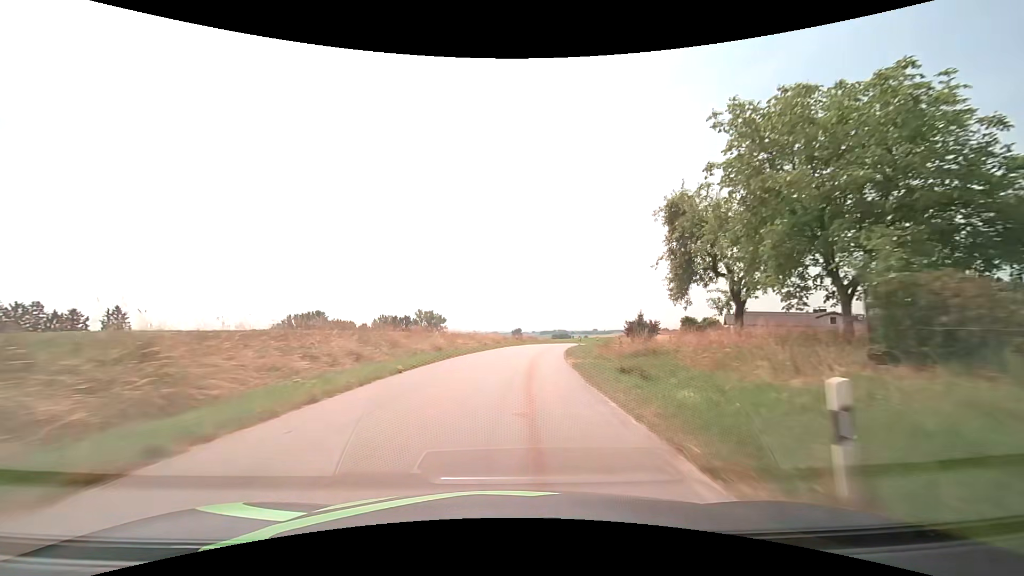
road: tertiary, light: Day
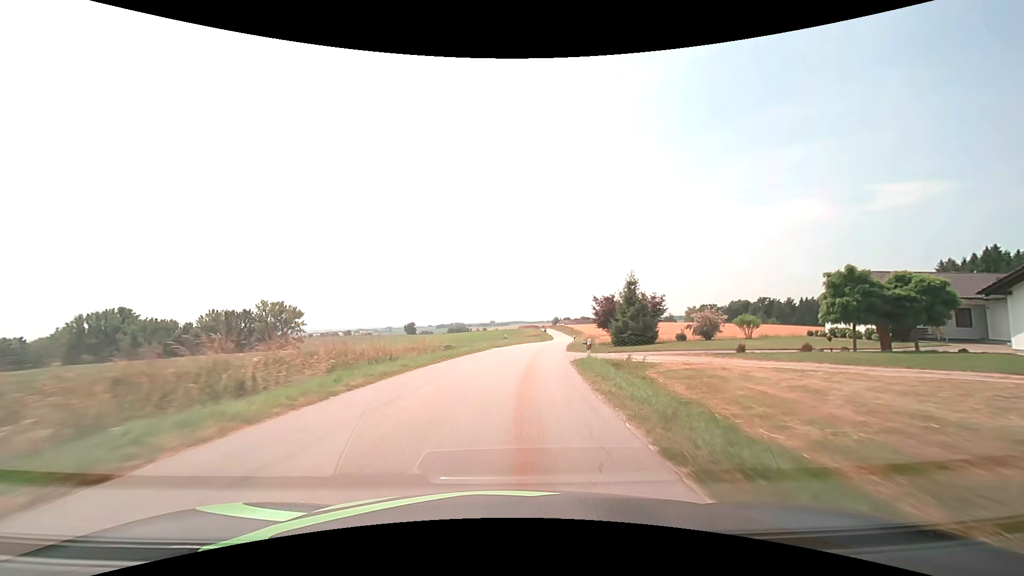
(+5.5, +54.2) m; +12°
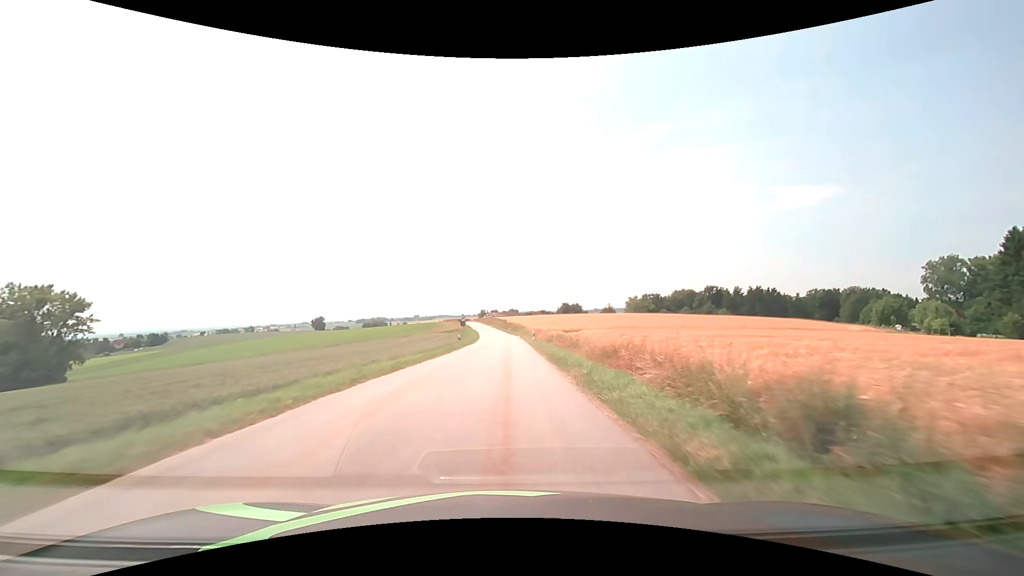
(+5.1, +54.2) m; +9°
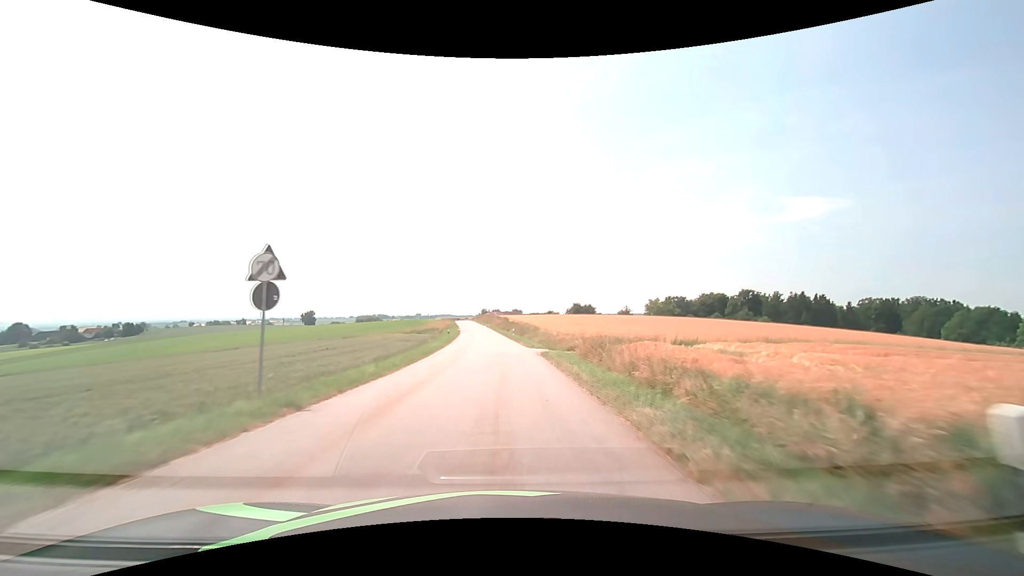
(+0.2, +43.6) m; 0°
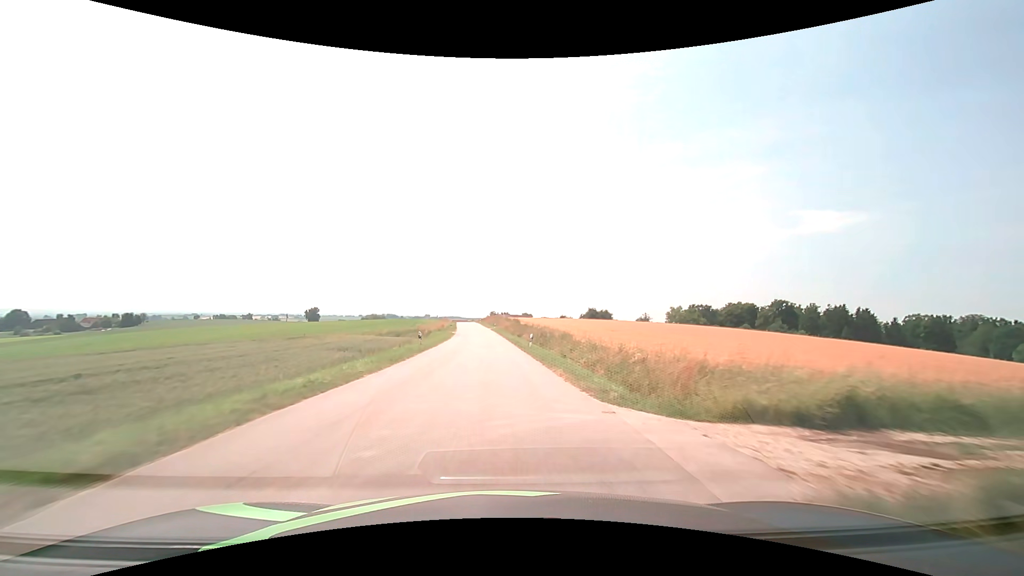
(-0.2, +21.8) m; -1°
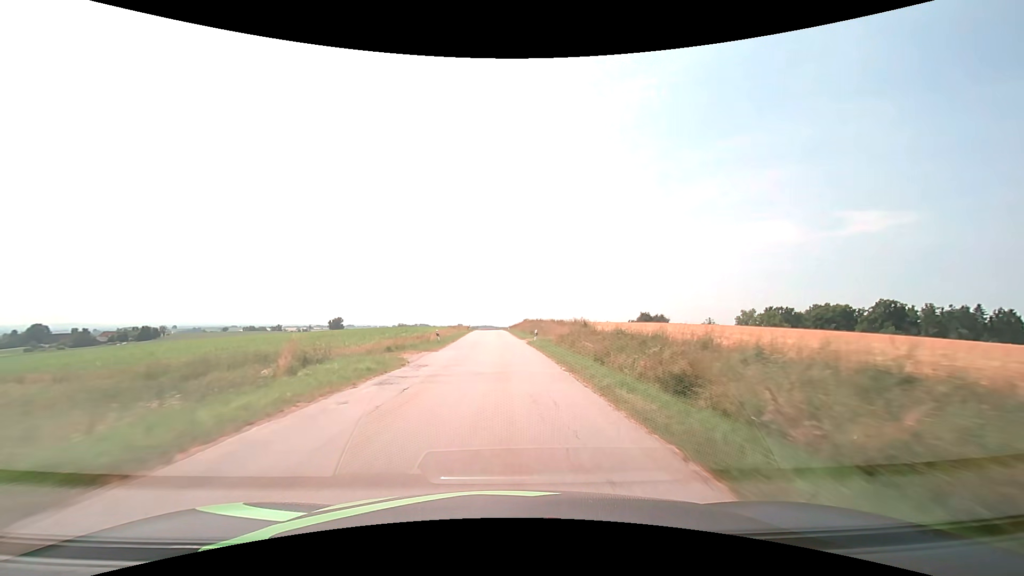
(-1.3, +44.1) m; -4°
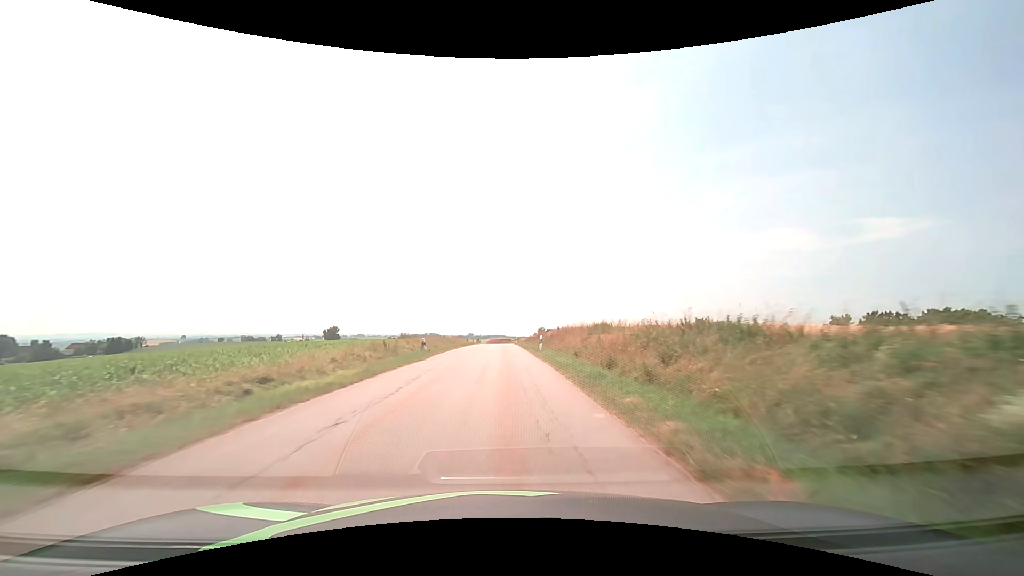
(-0.9, +56.1) m; -1°
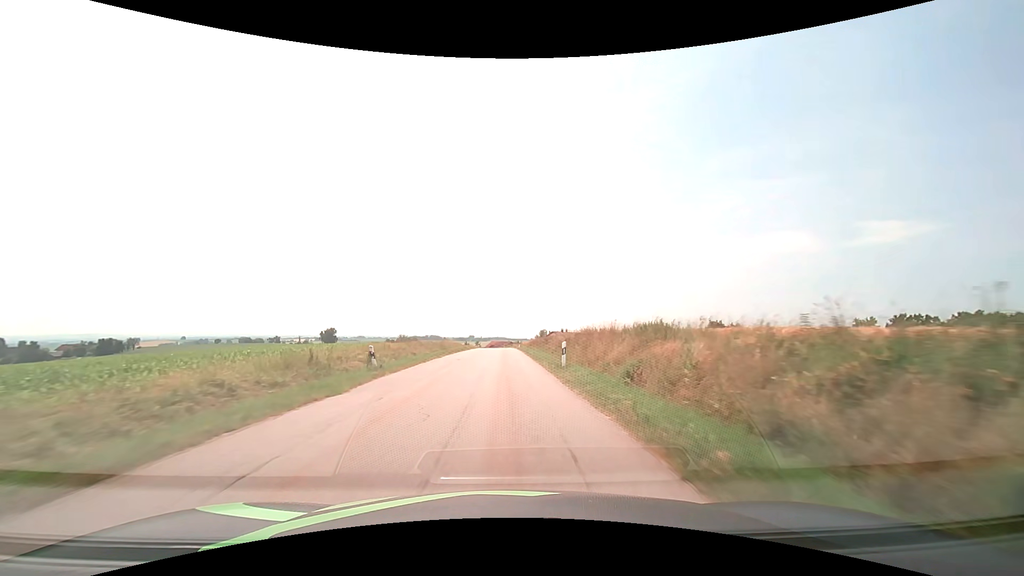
(0.0, +11.6) m; 0°
(0, +10) (0, +20) (0, +30) (0, +40) (0, +50) (0, +60) (0, +70) (0, +80) (-1, +90) (-1, +100) m
